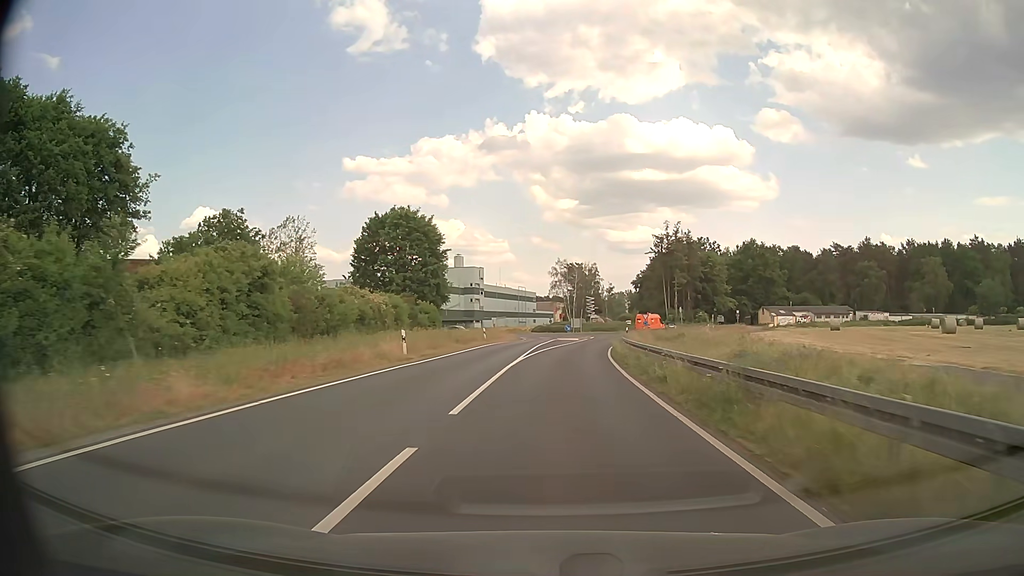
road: secondary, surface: asphalt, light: Day
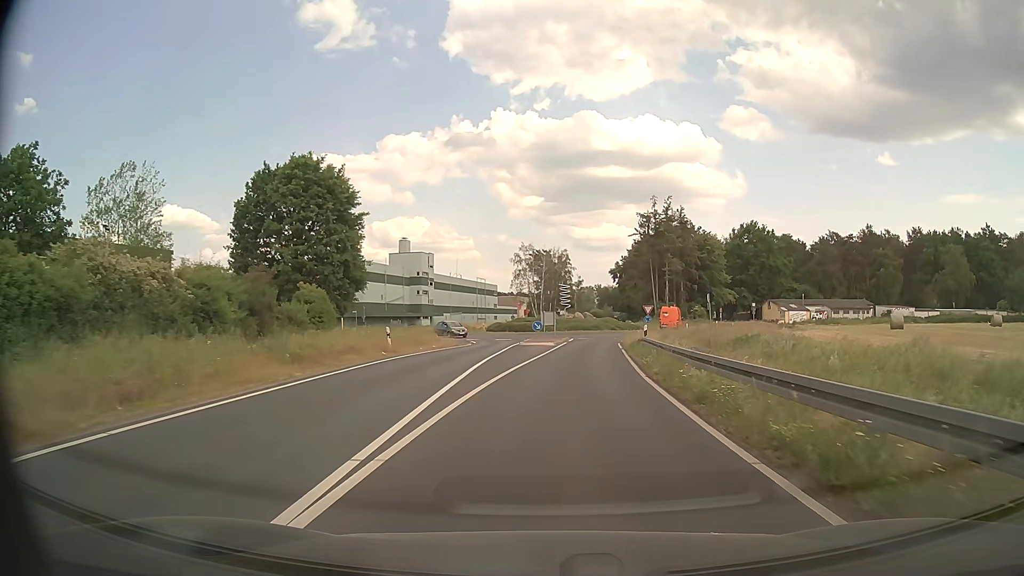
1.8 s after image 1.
(+0.5, +23.5) m; +2°
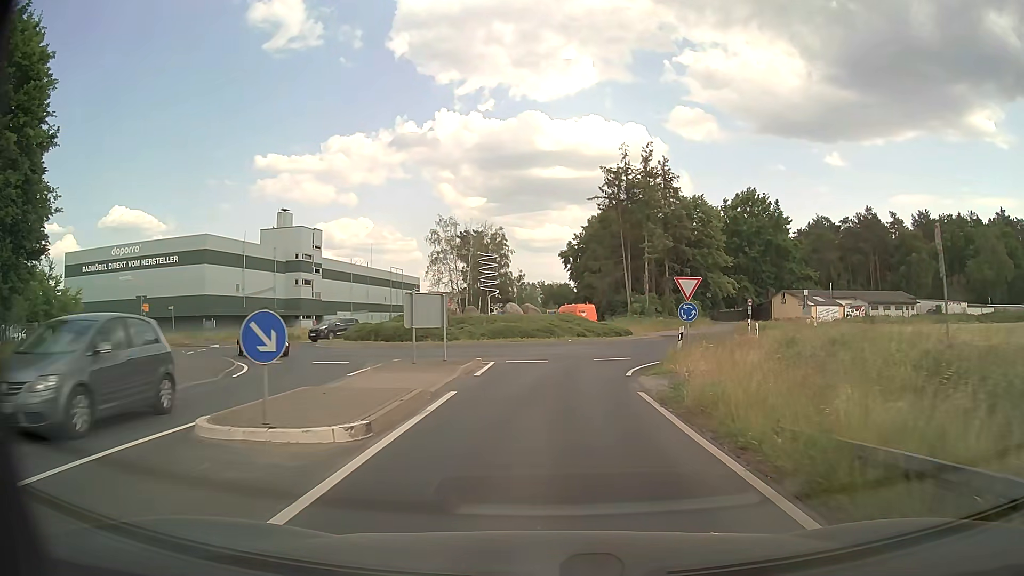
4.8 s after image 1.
(+2.2, +32.6) m; +5°
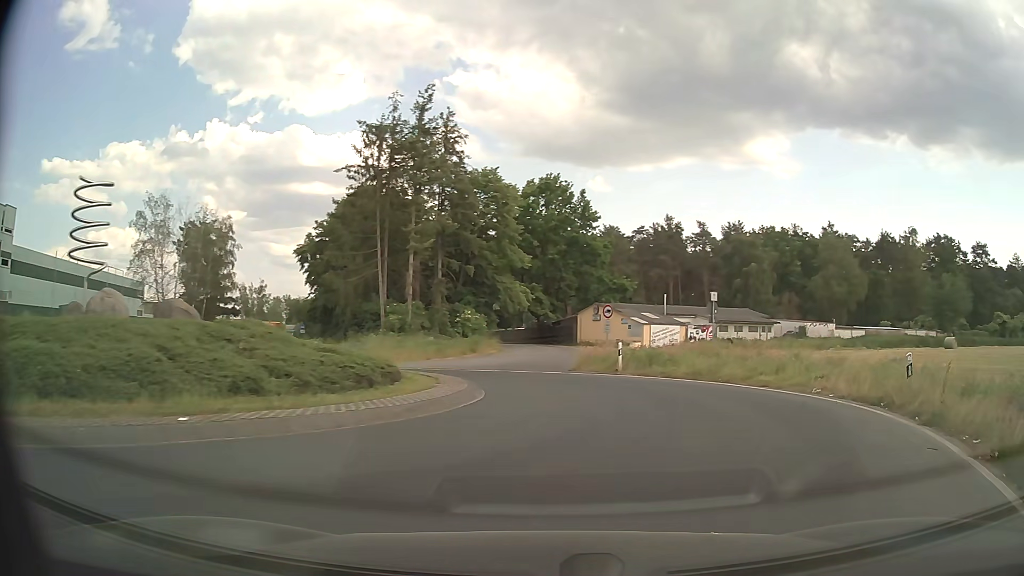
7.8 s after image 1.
(+1.7, +23.0) m; +21°
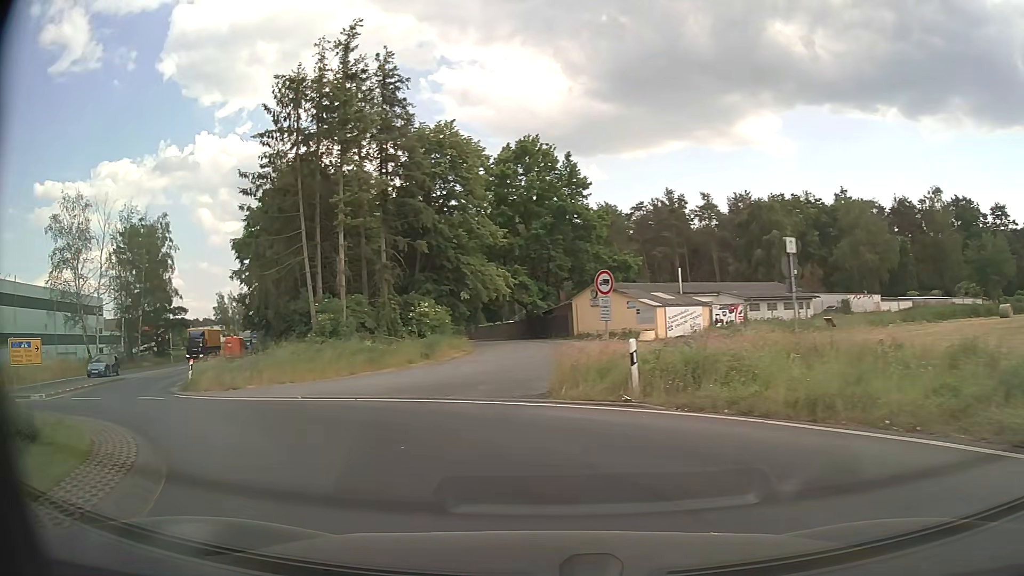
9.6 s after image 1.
(+1.4, +12.5) m; +1°
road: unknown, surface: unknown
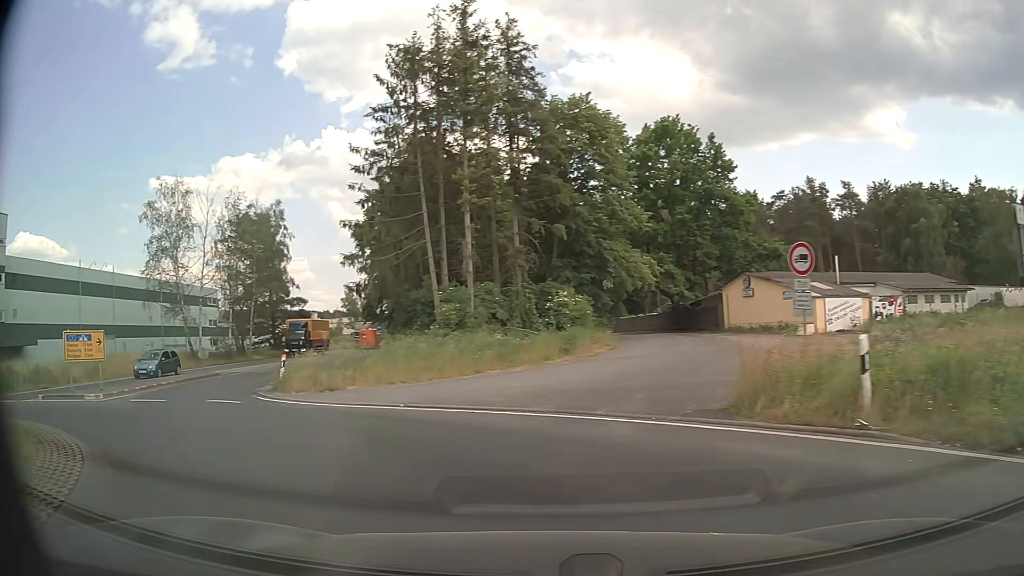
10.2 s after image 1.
(-0.4, +4.0) m; -11°
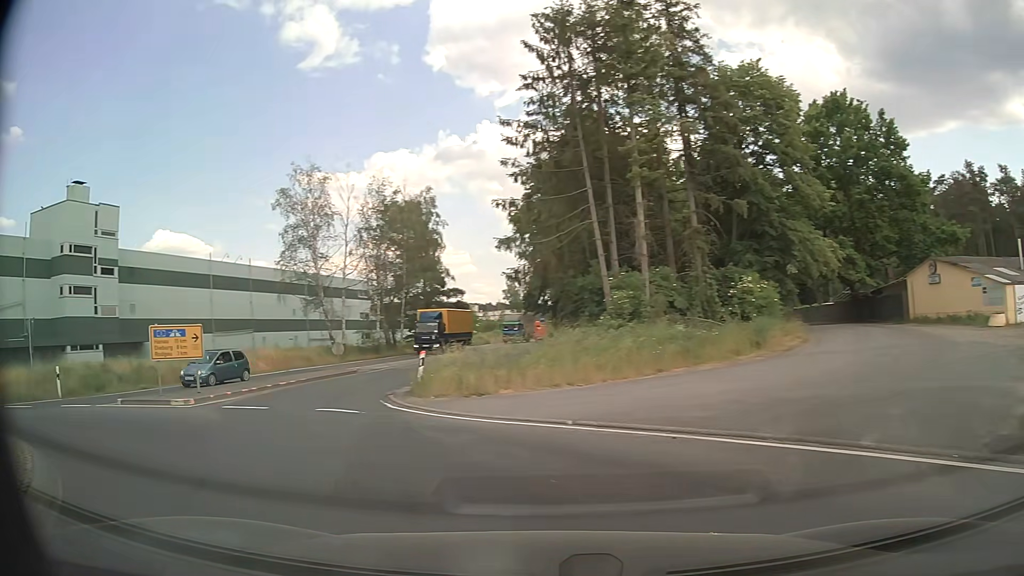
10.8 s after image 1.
(-0.5, +3.9) m; -13°
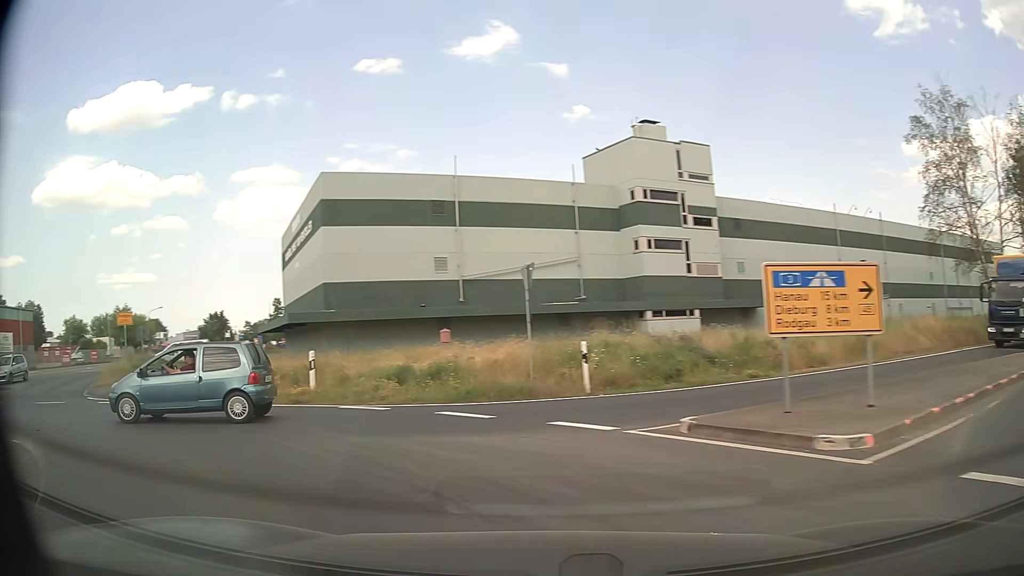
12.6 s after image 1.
(-4.9, +9.9) m; -53°
(-4, +9) (-12, +15) (-20, +21) (-26, +29) (-31, +38) (-35, +47) (-39, +56) (-42, +65) (-46, +75) (-50, +84) m
